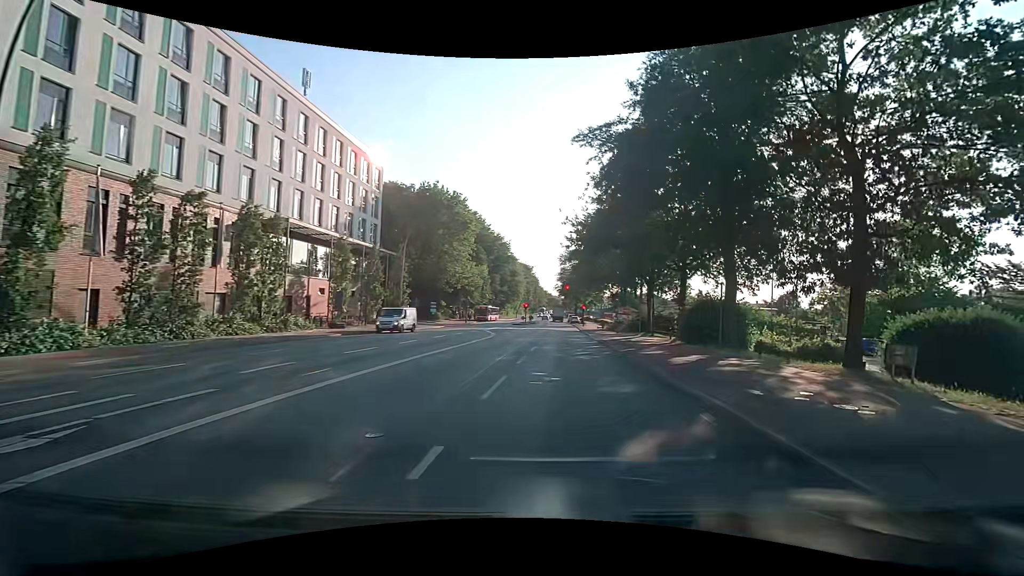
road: primary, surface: asphalt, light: Day
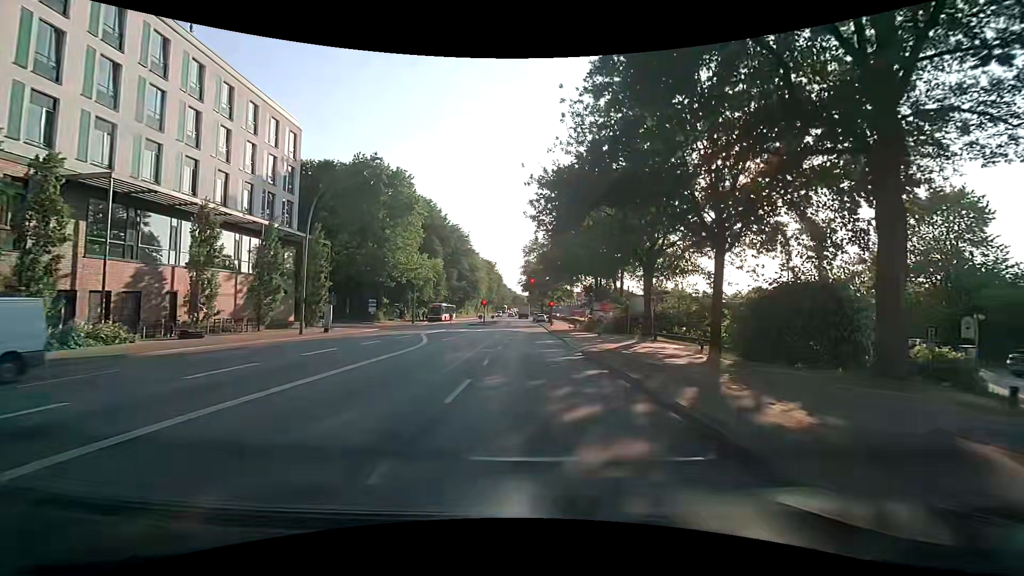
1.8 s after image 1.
(+0.6, +12.6) m; +4°
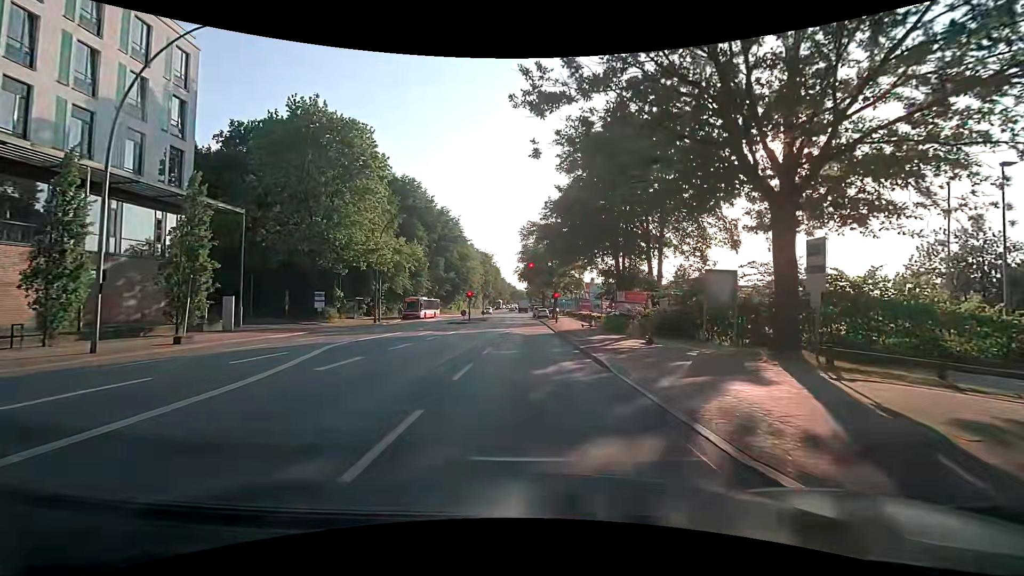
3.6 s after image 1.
(+0.1, +16.1) m; 0°
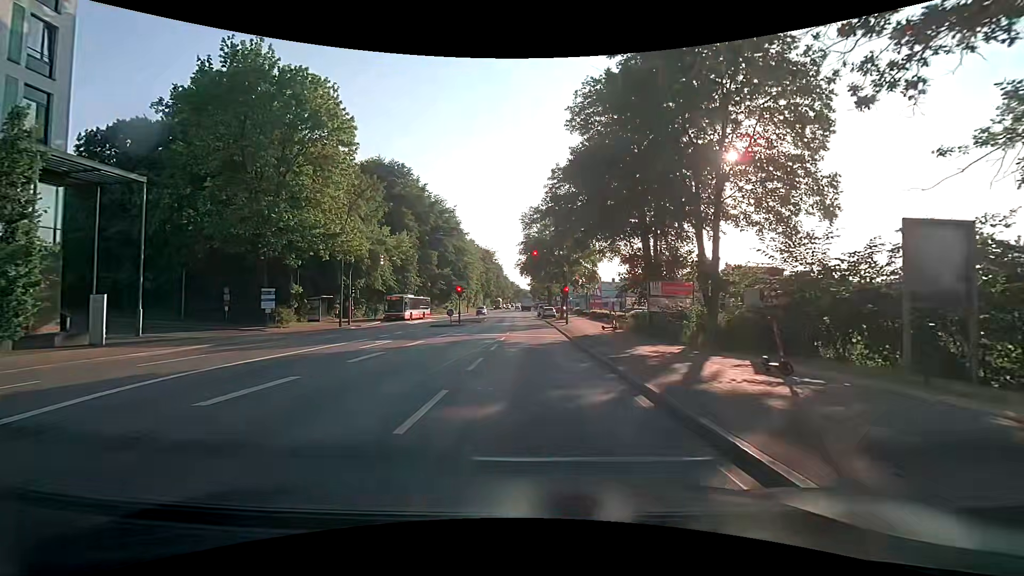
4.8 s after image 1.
(0.0, +10.2) m; -1°
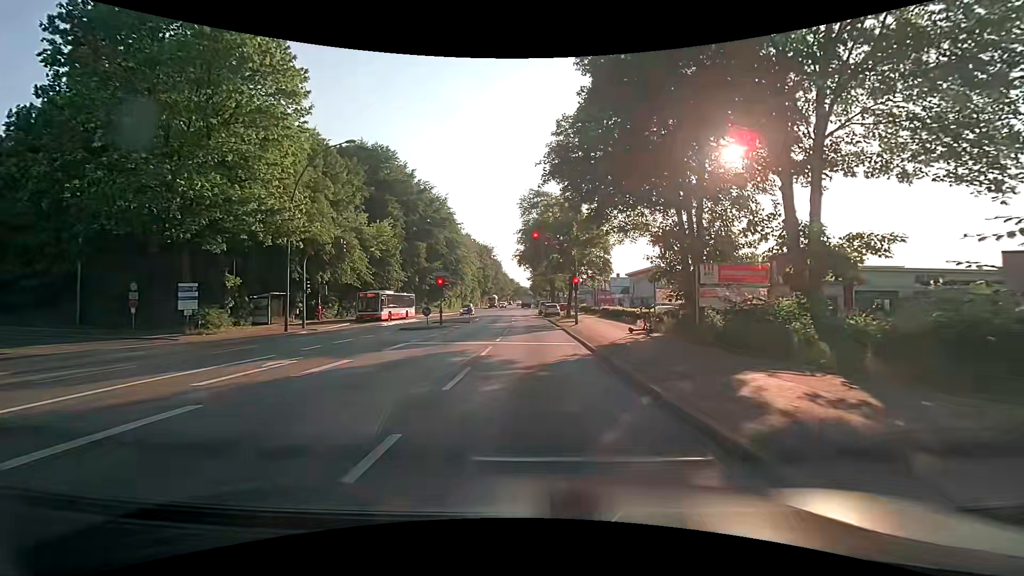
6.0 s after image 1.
(+0.1, +9.0) m; 0°
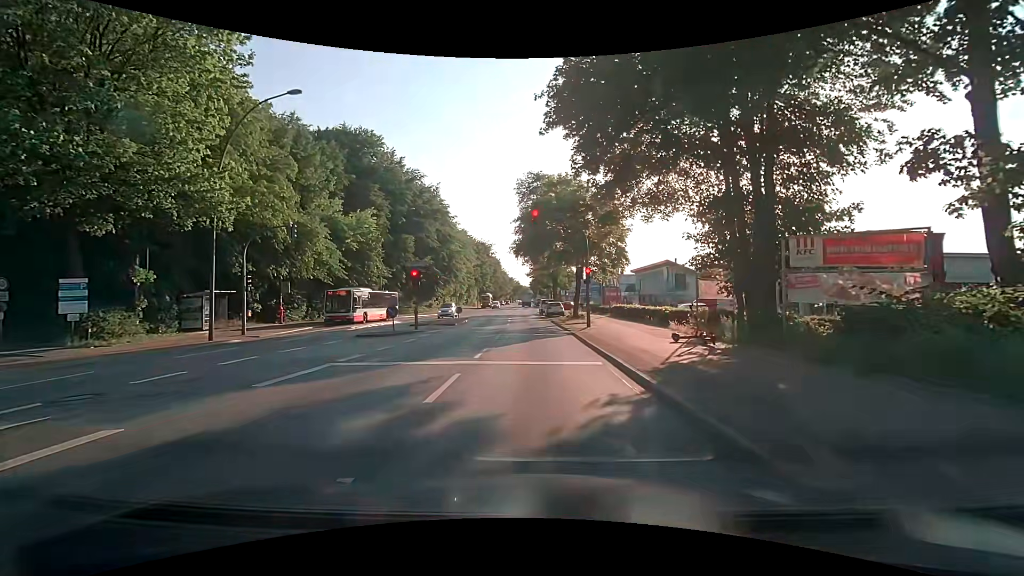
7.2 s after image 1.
(+0.1, +7.3) m; 0°
(0, +10) (0, +20) (0, +30) (0, +40) (0, +50) (0, +60) (-1, +70) (-1, +80) (-1, +90) (-1, +100) m
